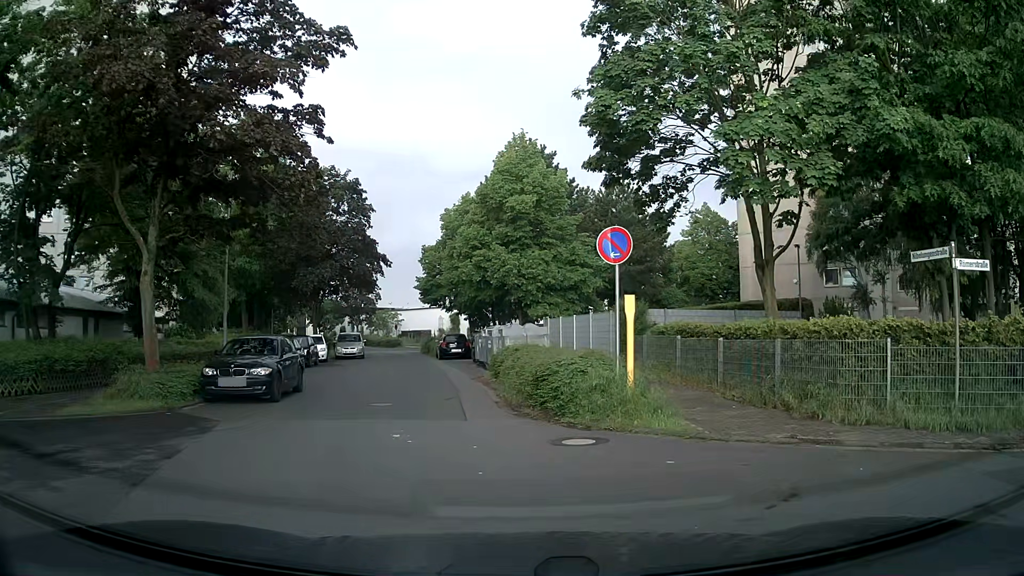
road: residential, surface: asphalt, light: Day
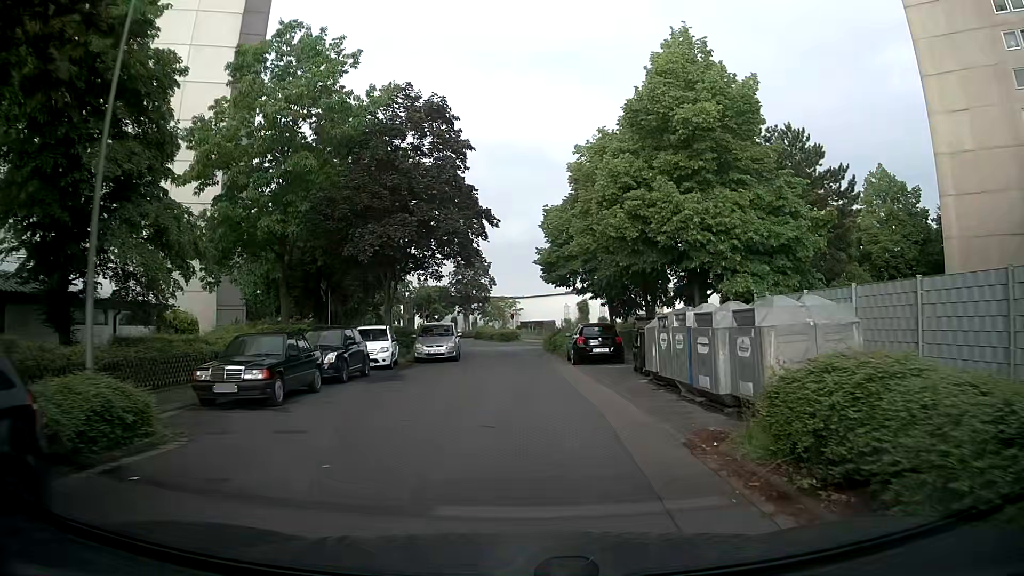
(-1.7, +14.5) m; -11°
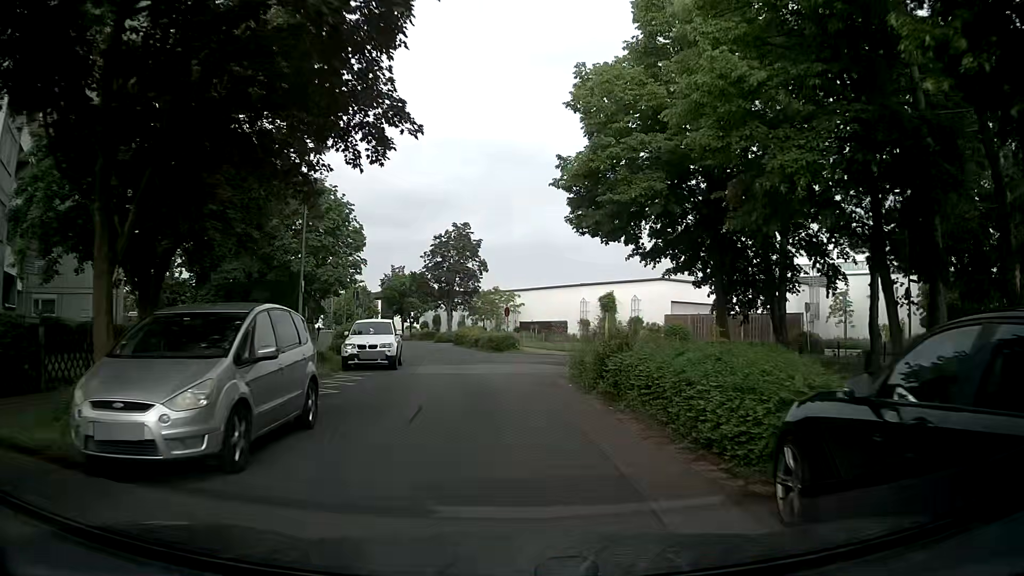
(+0.4, +22.2) m; +1°
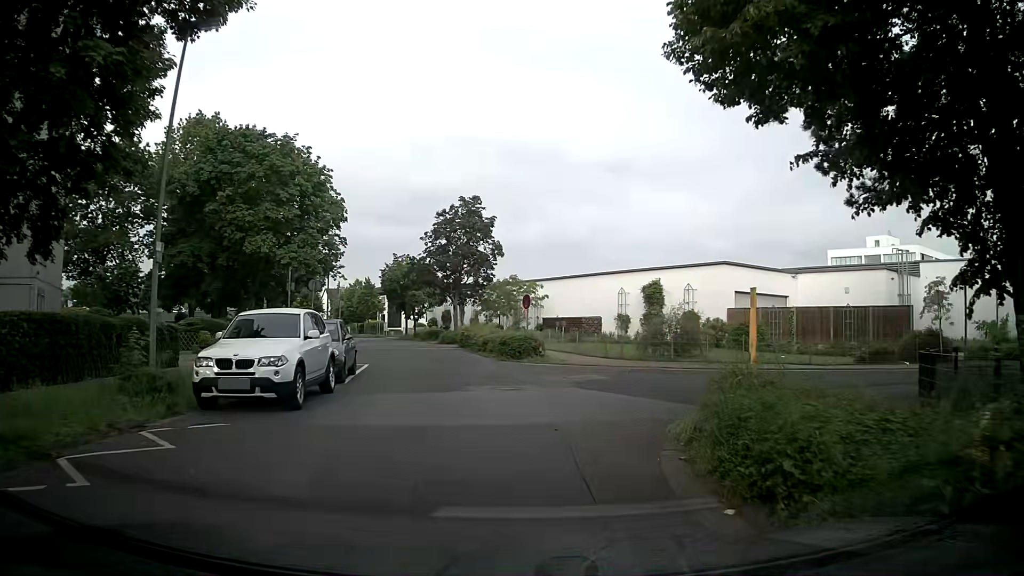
(0.0, +11.2) m; -1°
